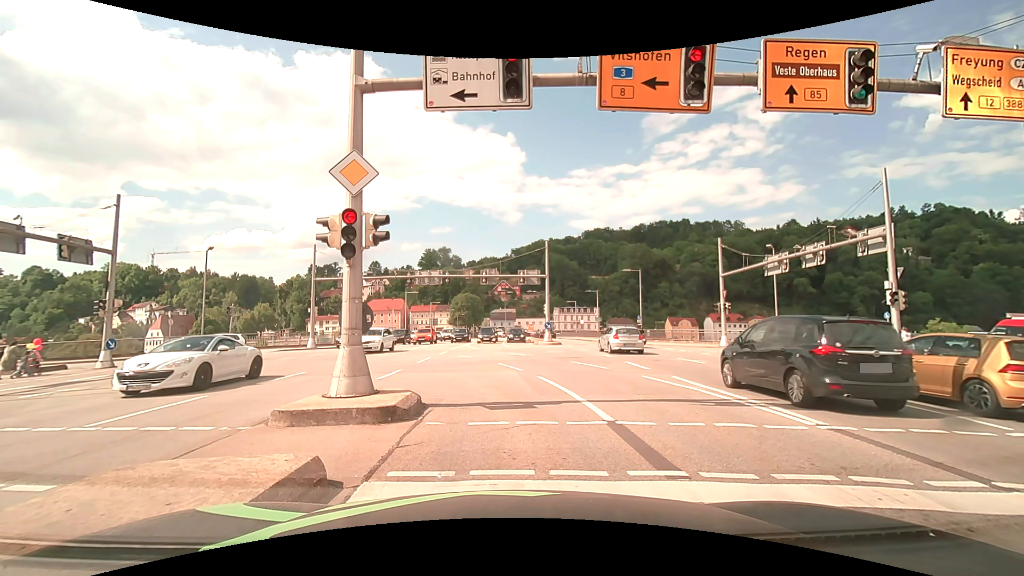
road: primary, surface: asphalt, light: Day
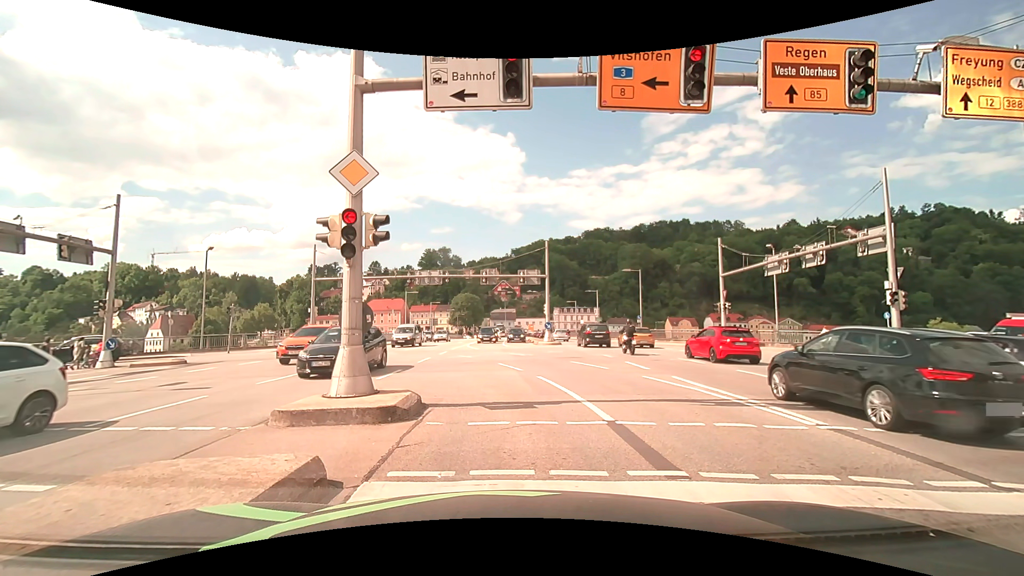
(0.0, 0.0) m; 0°
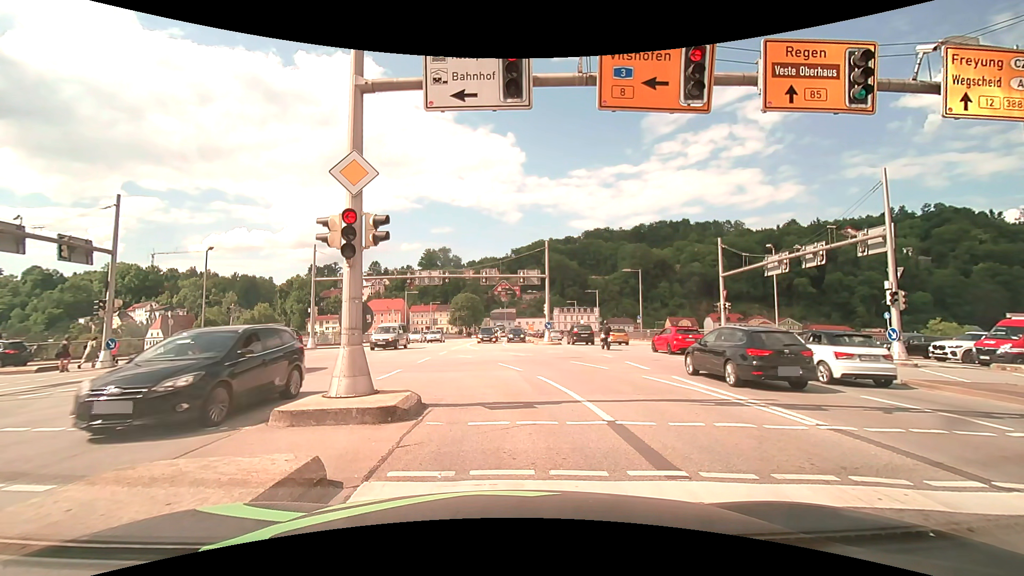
(0.0, 0.0) m; 0°
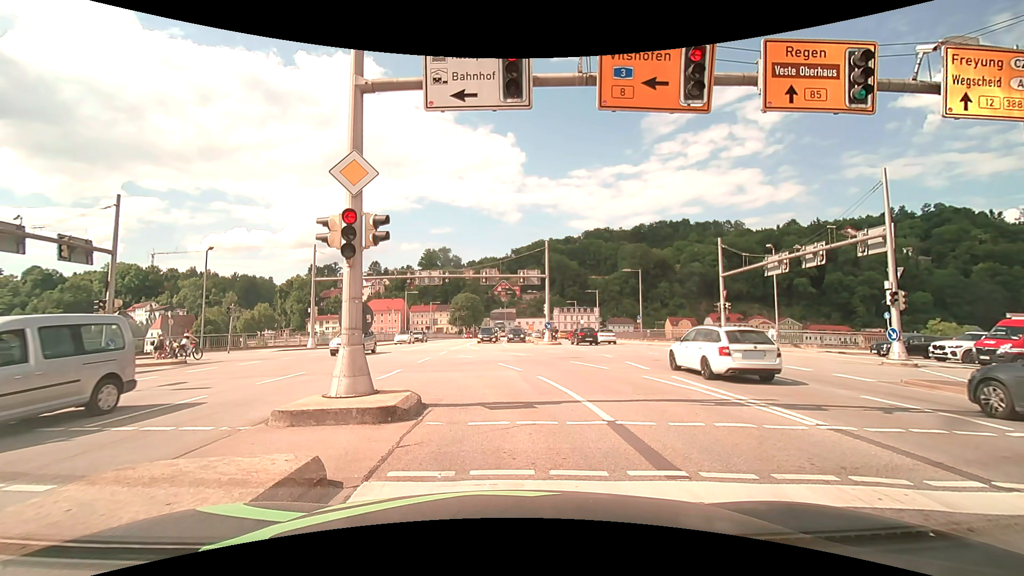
(0.0, 0.0) m; 0°
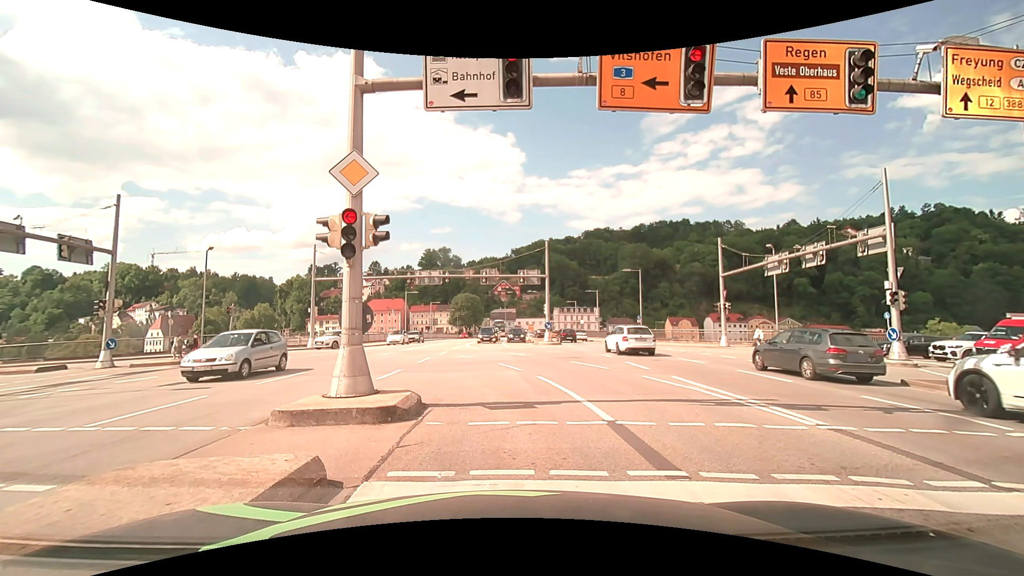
(0.0, 0.0) m; 0°
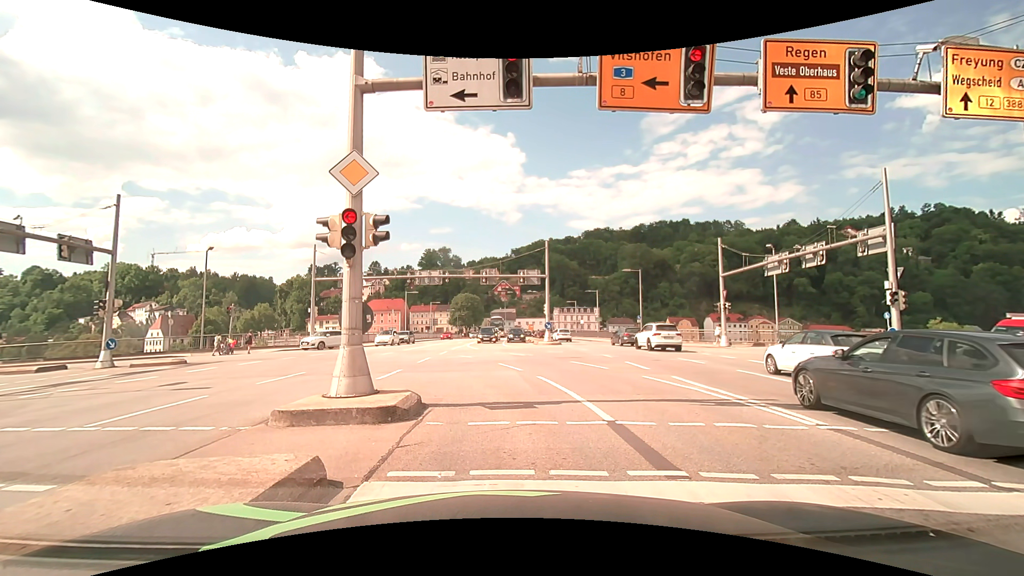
(0.0, 0.0) m; 0°
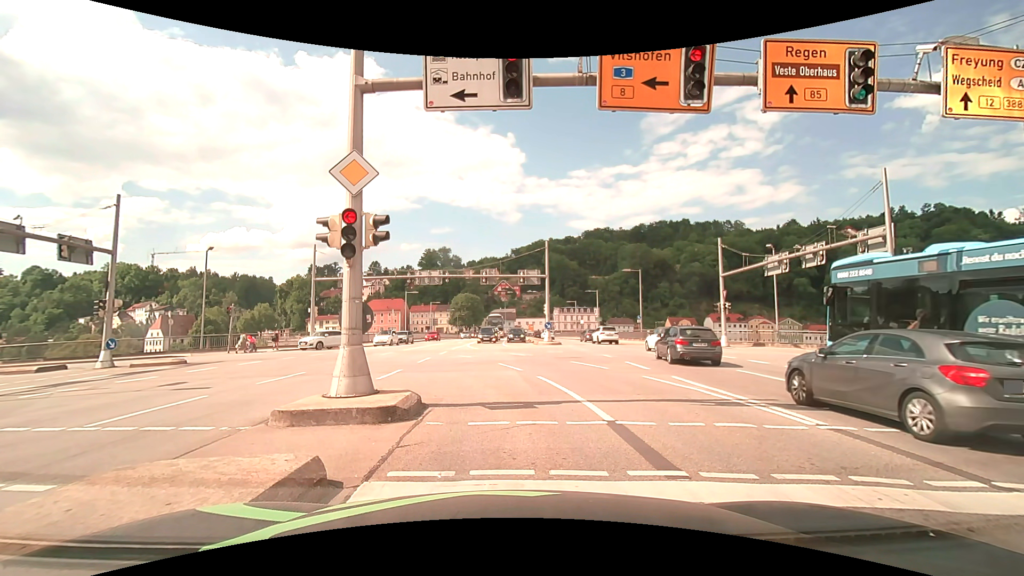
(0.0, 0.0) m; 0°
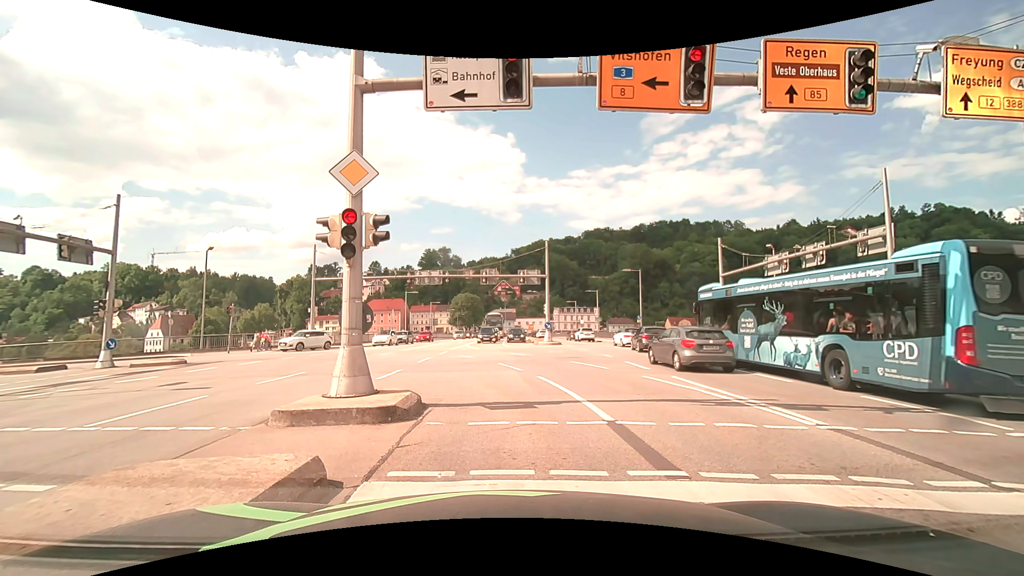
(0.0, 0.0) m; 0°
